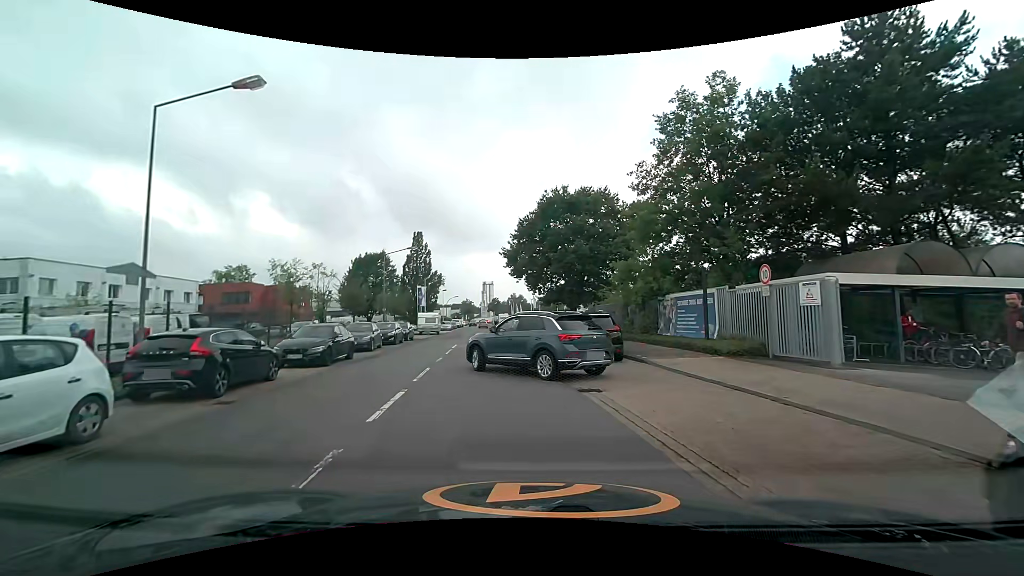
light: Day
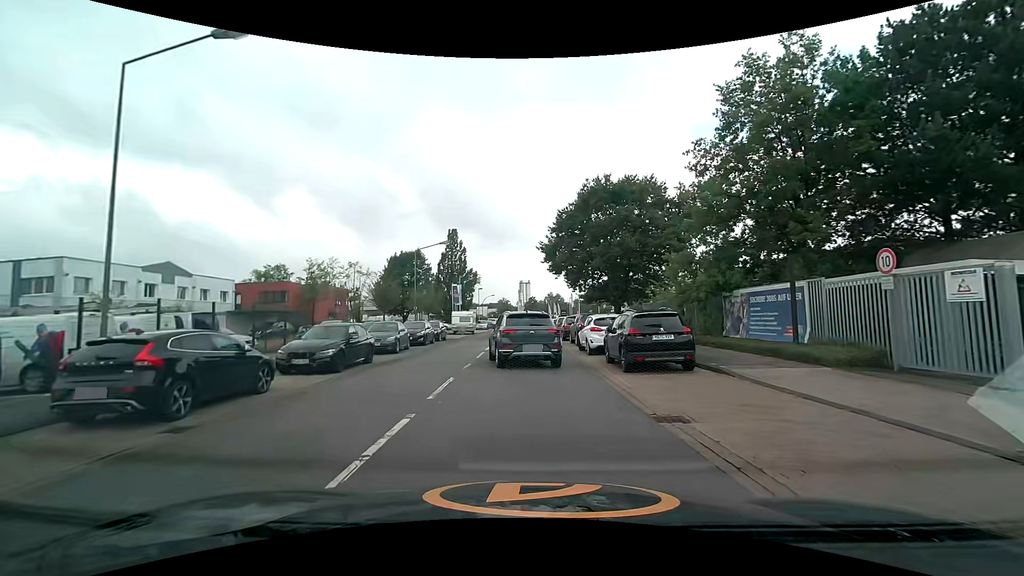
(-0.1, +2.9) m; -5°
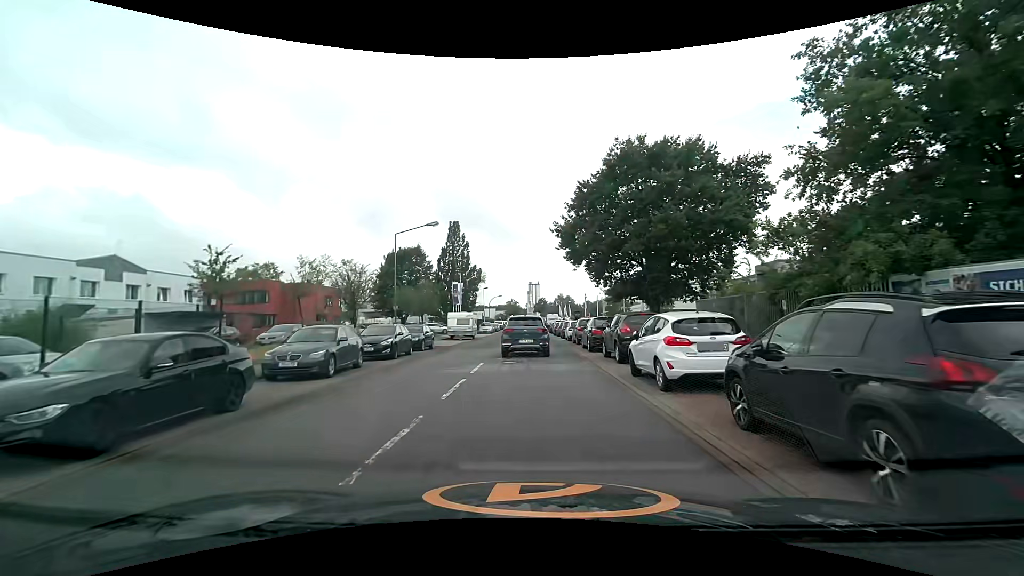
(-0.1, +9.0) m; -1°
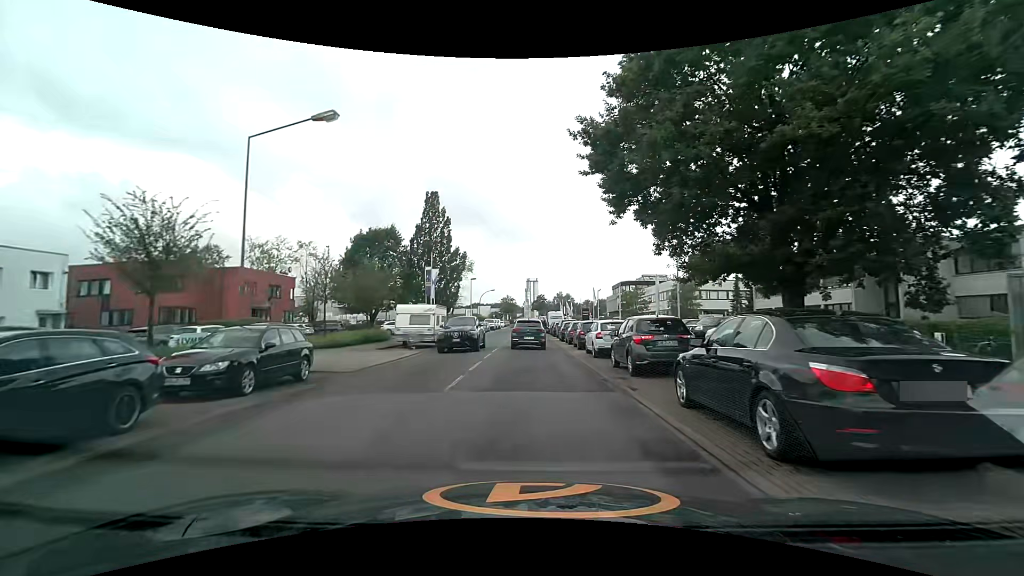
(-0.1, +16.6) m; 0°
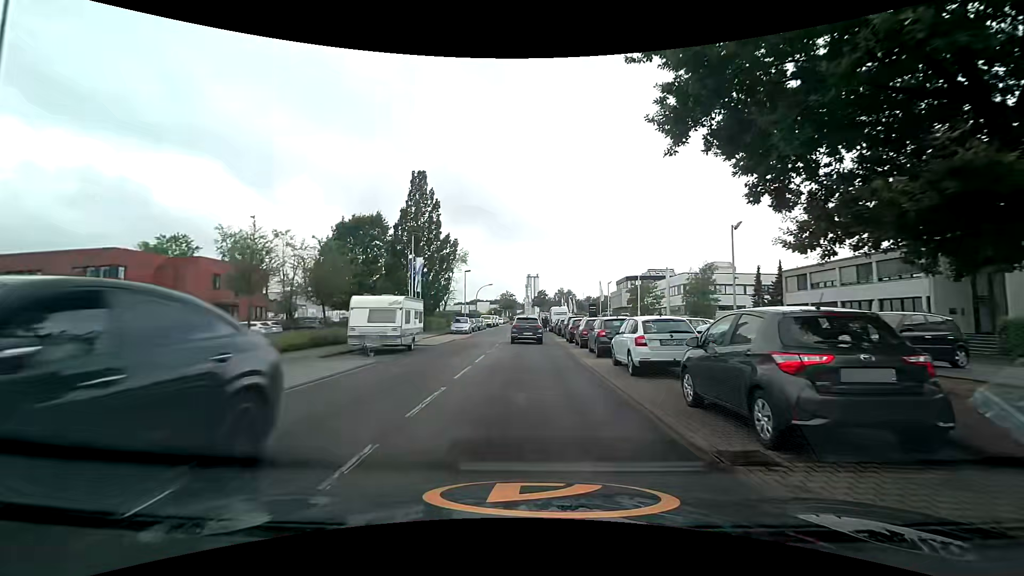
(-0.1, +7.2) m; -1°
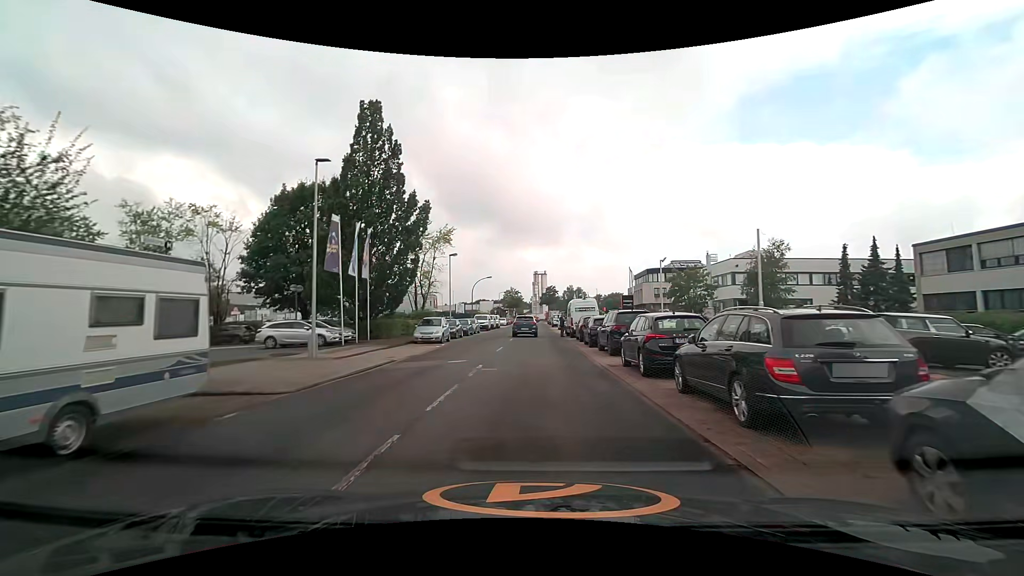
(-0.1, +17.7) m; -1°
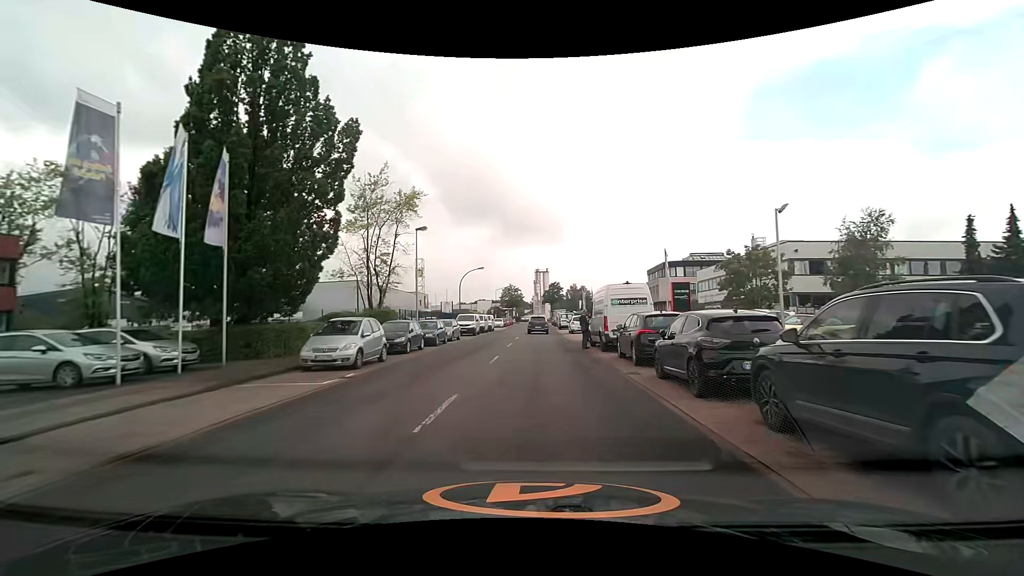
(0.0, +14.8) m; 0°
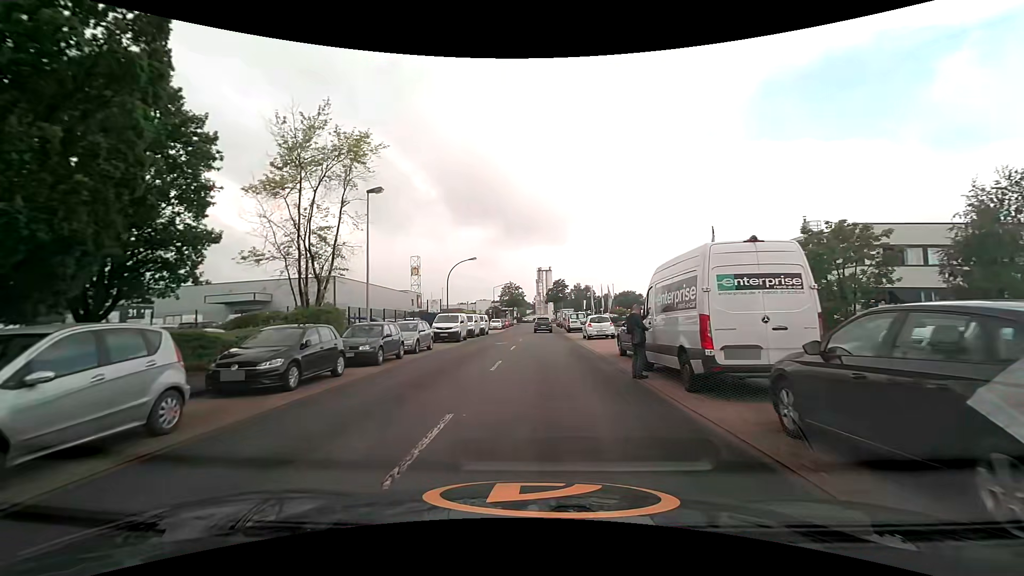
(0.0, +10.7) m; 0°
(0, +10) (0, +20) (+1, +30) (+1, +40) (+1, +50) (+1, +60) (+1, +70) (+2, +80) (+2, +90) (+2, +100) m
